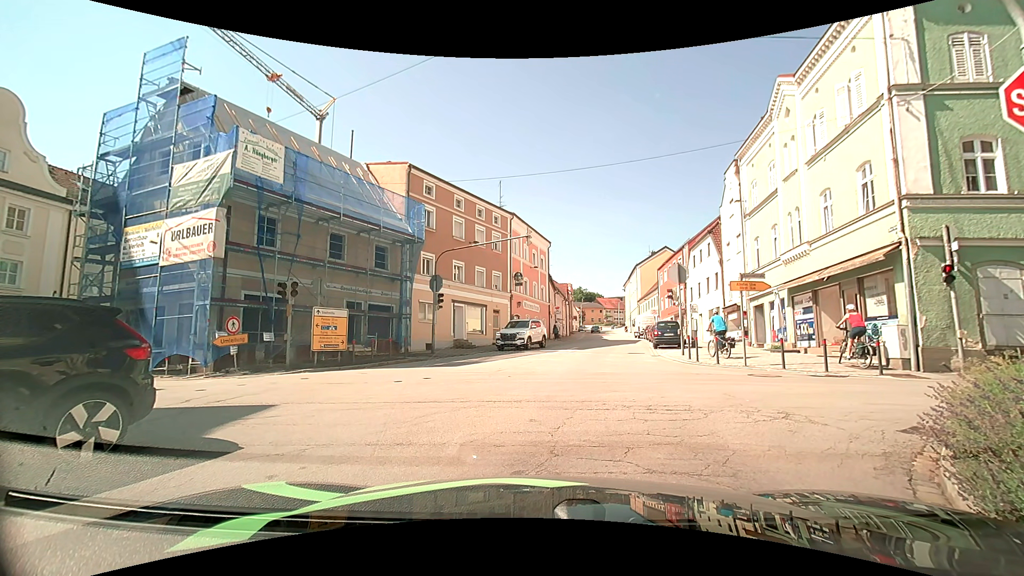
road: tertiary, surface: asphalt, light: Day
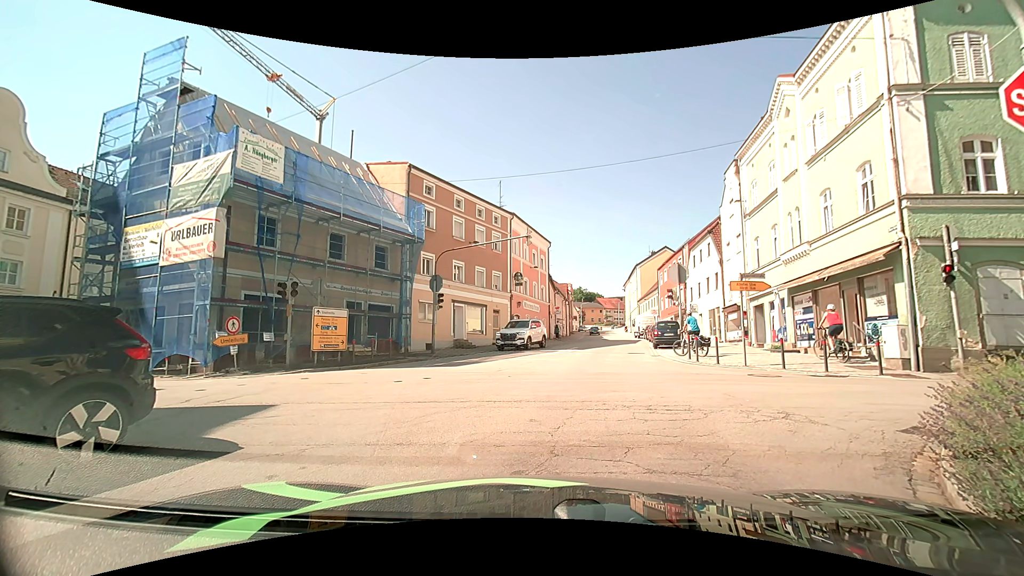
(0.0, 0.0) m; 0°
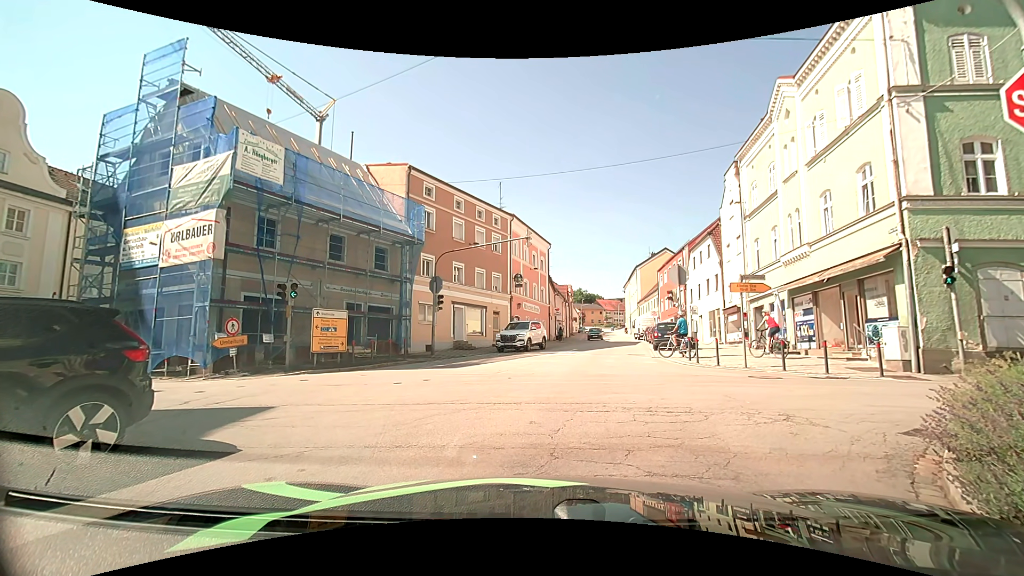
(0.0, 0.0) m; 0°
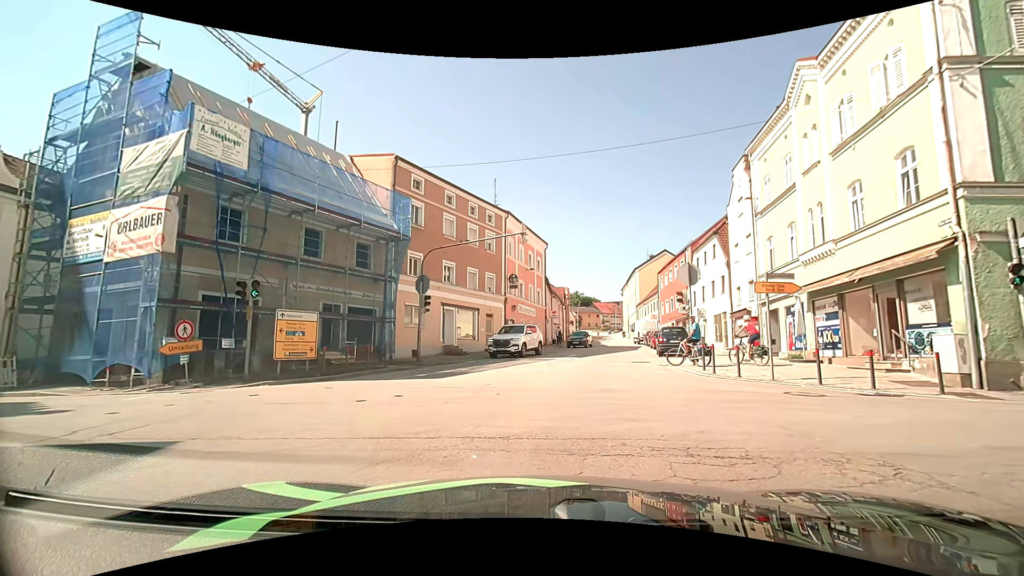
(0.0, +2.3) m; 0°
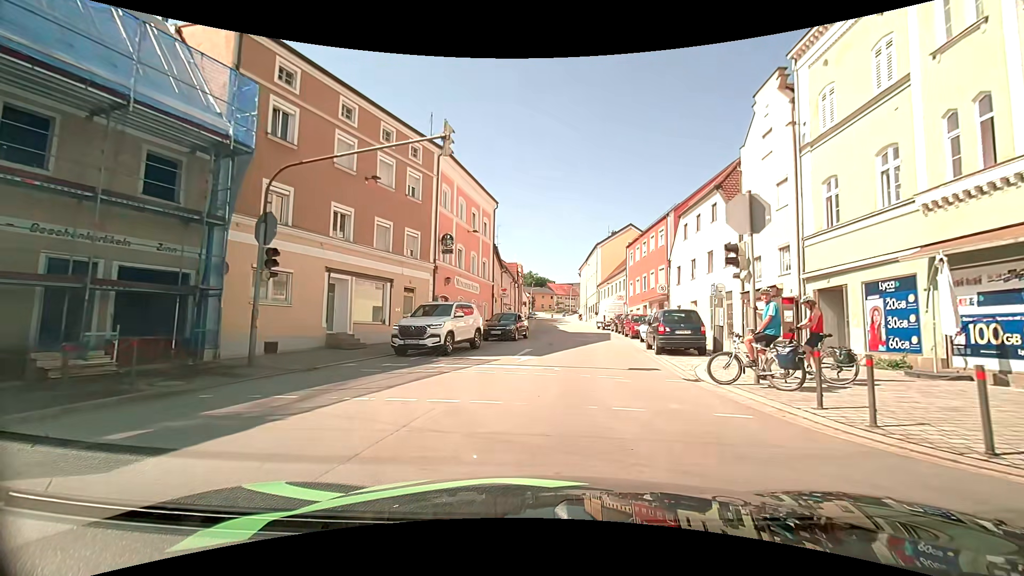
(+0.4, +10.2) m; +4°
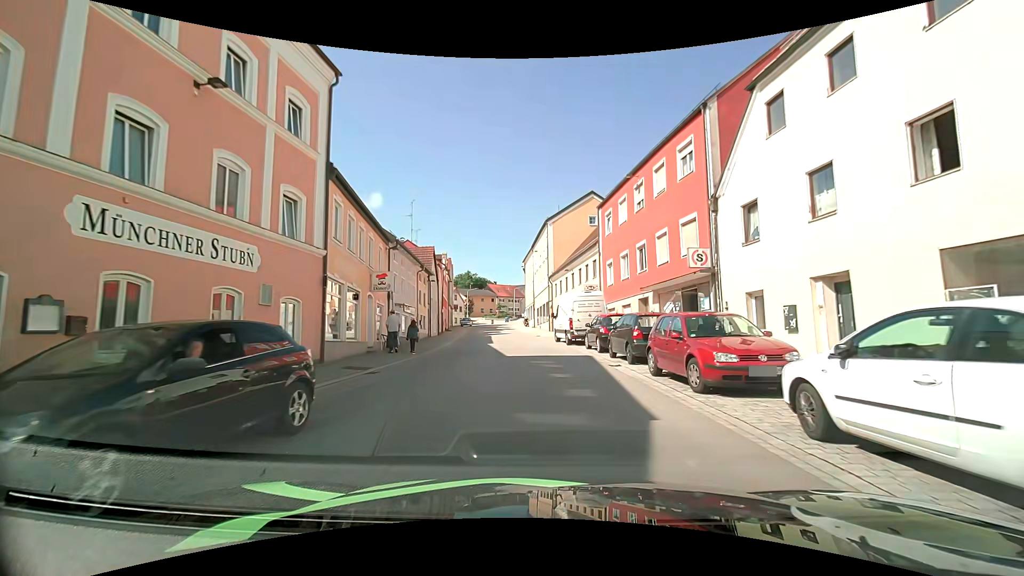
(+1.8, +20.8) m; +8°
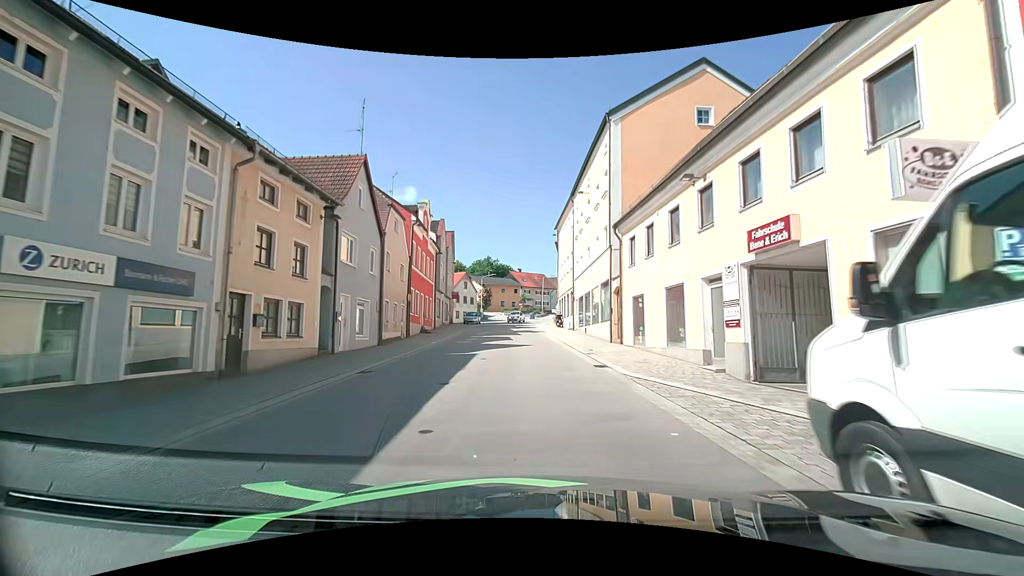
(-0.9, +25.6) m; -4°
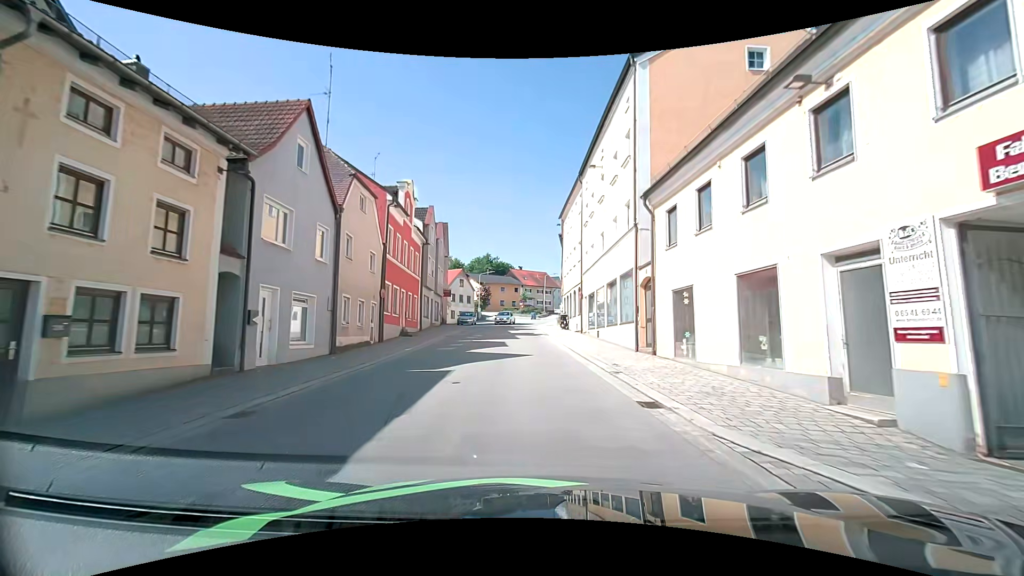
(0.0, +5.7) m; 0°
(0, +10) (0, +20) (-1, +30) (-1, +40) (-1, +50) (0, +60) (+2, +70) (+4, +79) (+7, +89) (+8, +99) m
